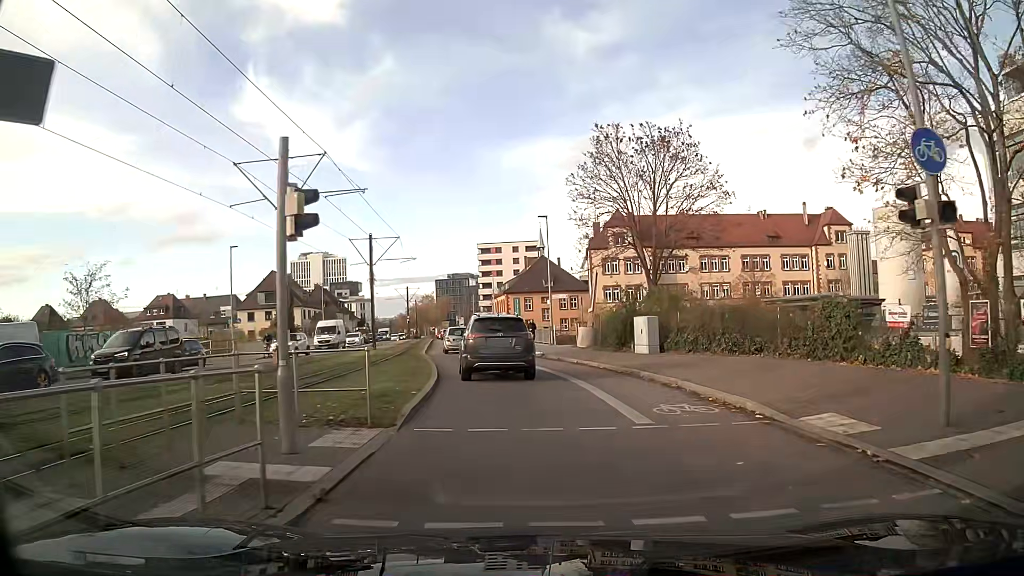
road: secondary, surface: asphalt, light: Day
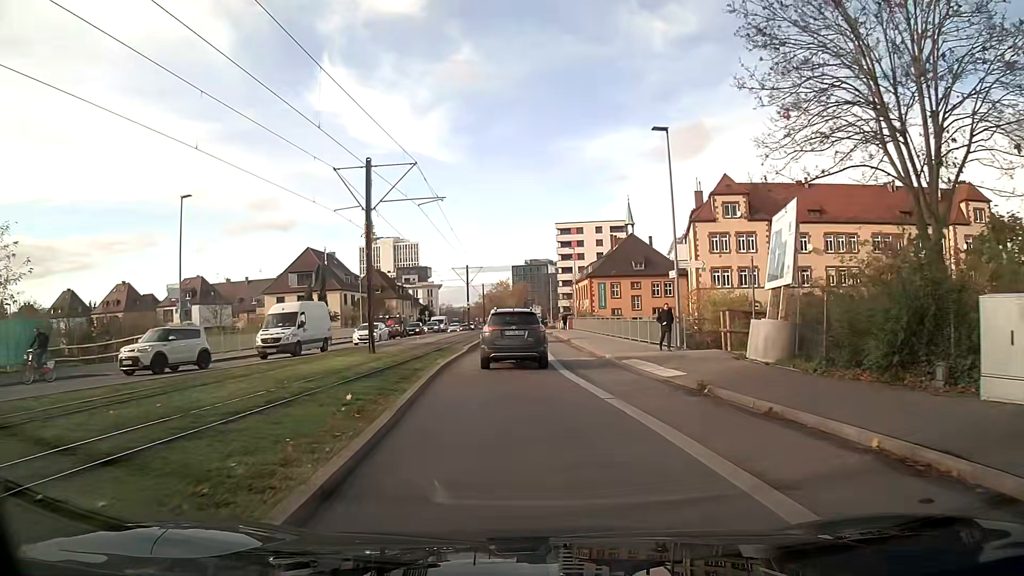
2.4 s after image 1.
(-1.0, +18.4) m; -7°
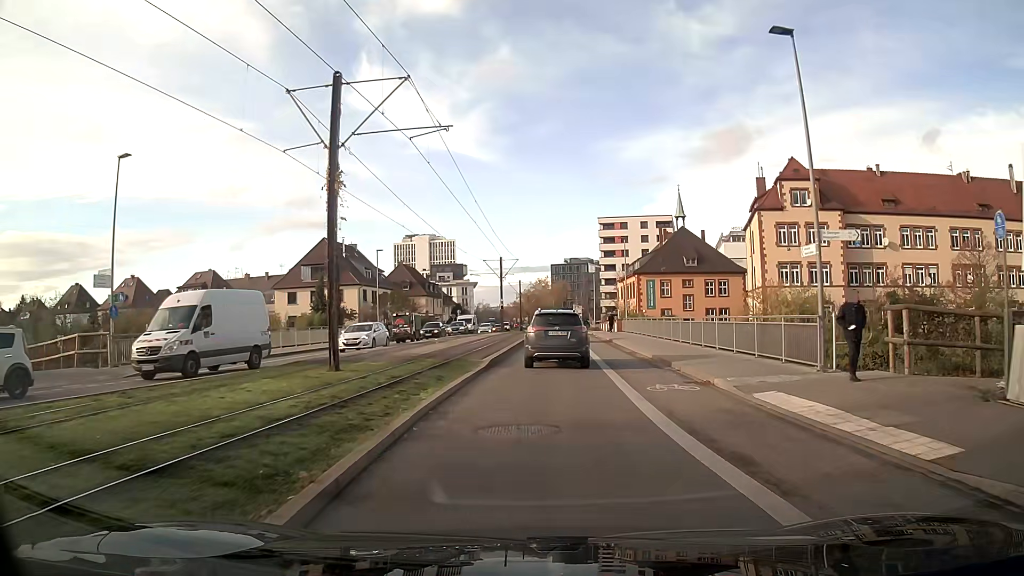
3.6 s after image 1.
(-0.2, +9.7) m; -2°
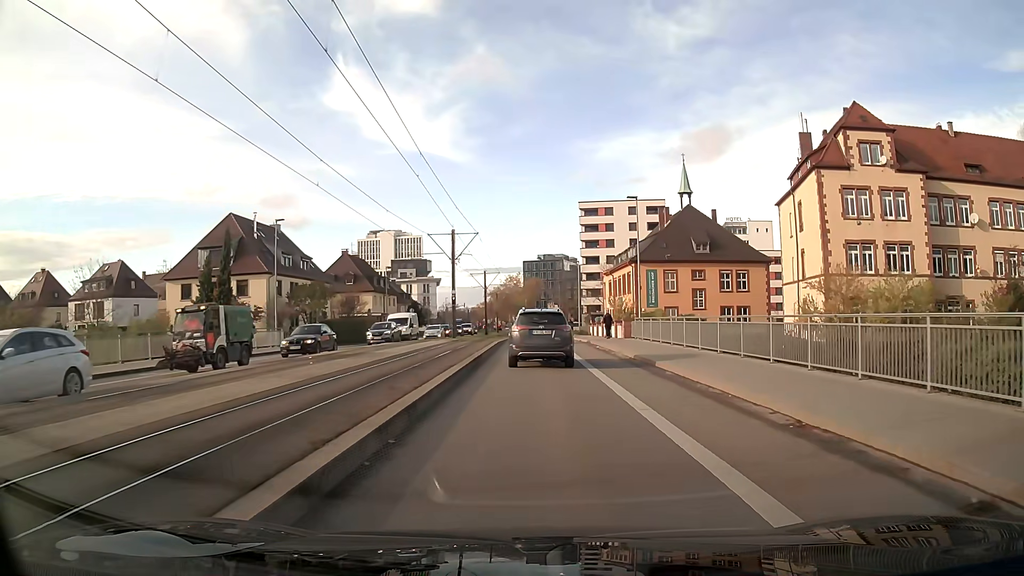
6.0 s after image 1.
(+0.4, +20.3) m; +2°
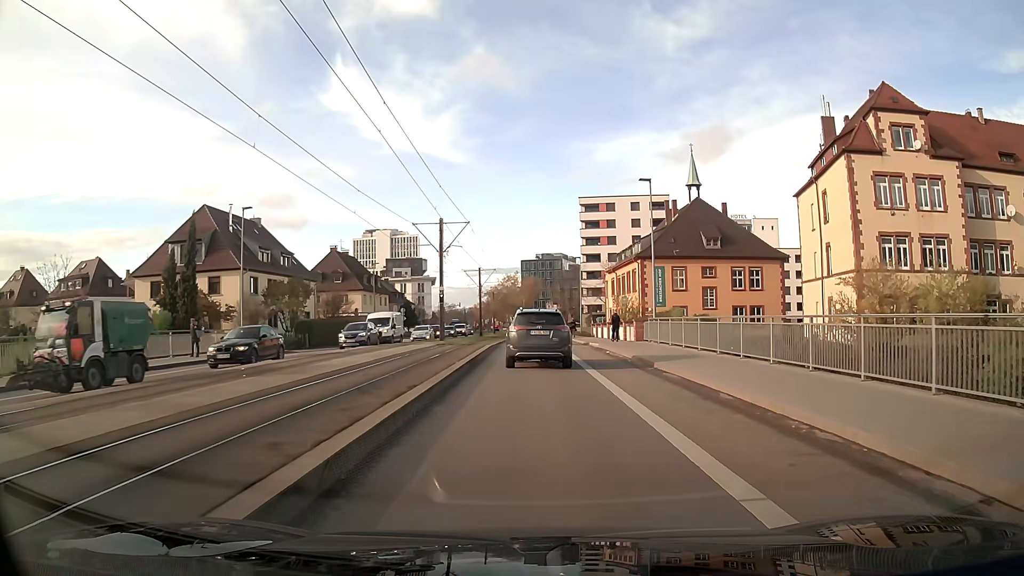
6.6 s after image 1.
(0.0, +5.2) m; 0°
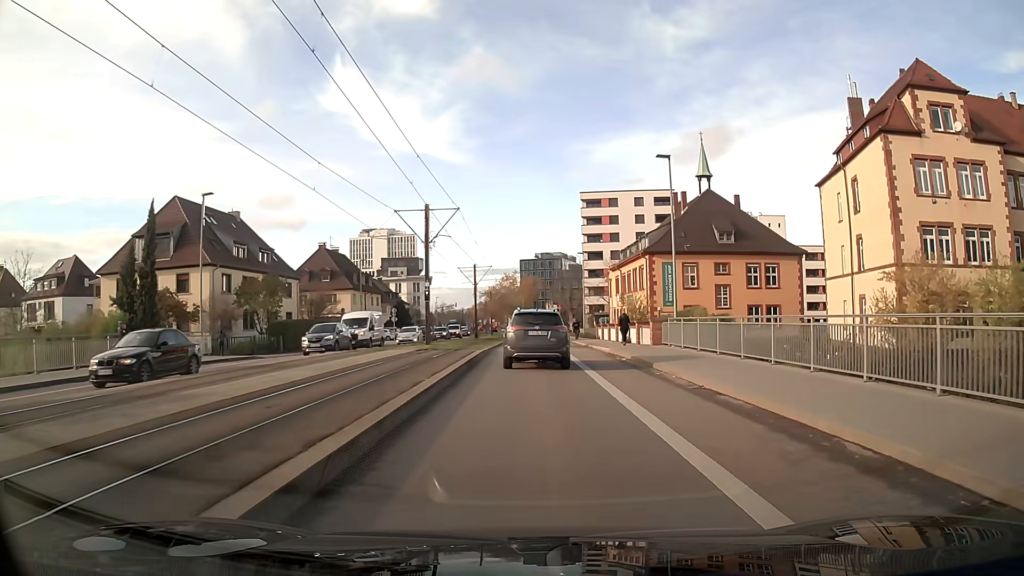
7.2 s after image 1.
(0.0, +5.2) m; 0°
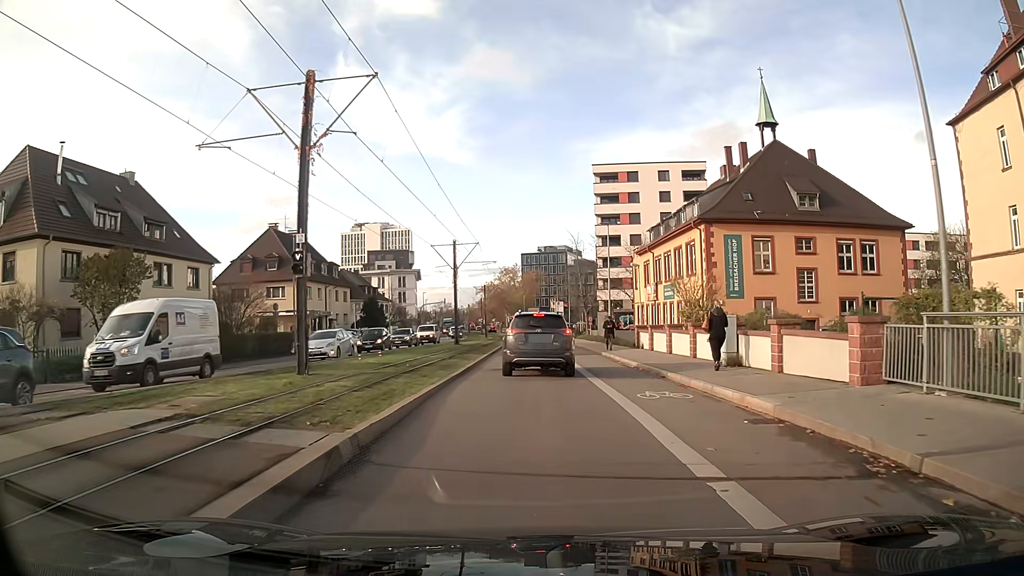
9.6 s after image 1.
(0.0, +19.6) m; 0°
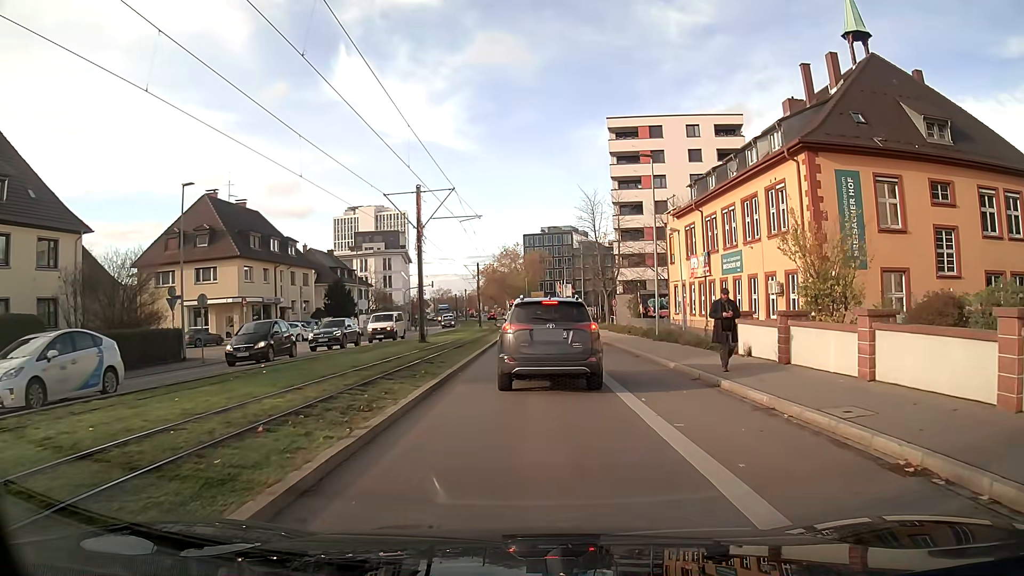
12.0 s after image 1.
(0.0, +16.1) m; 0°
